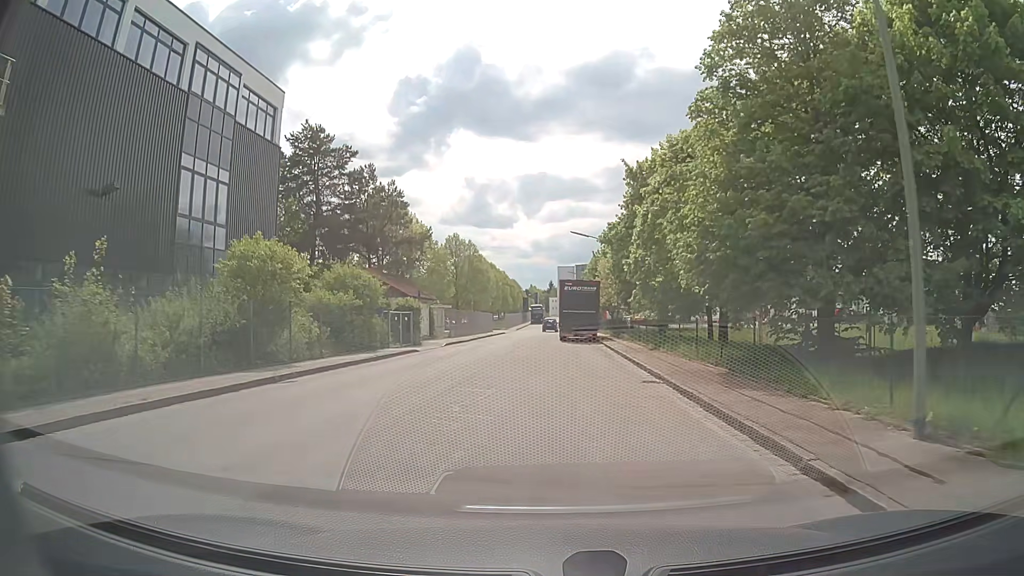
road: residential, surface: asphalt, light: Day
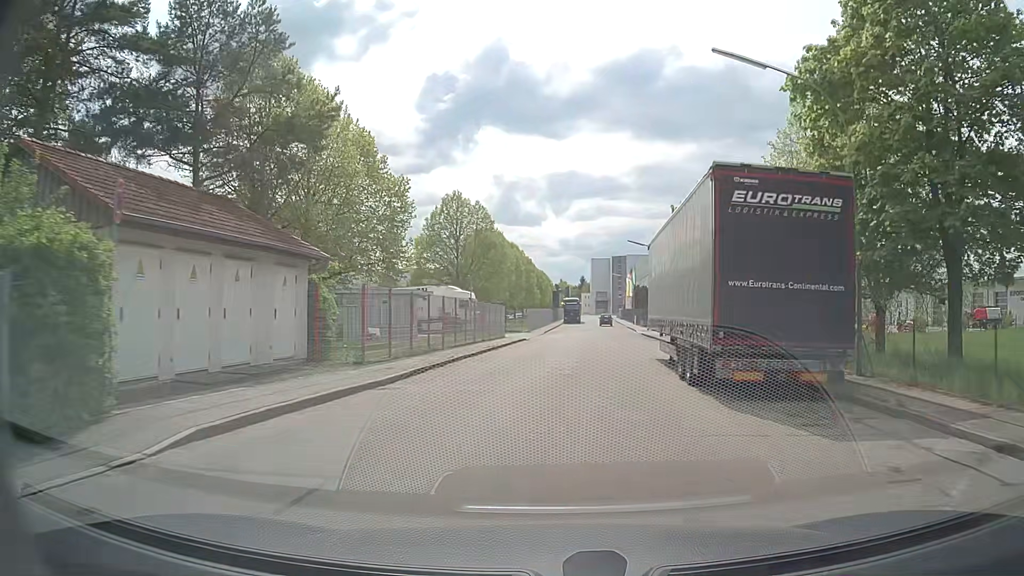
(-1.4, +32.6) m; -2°
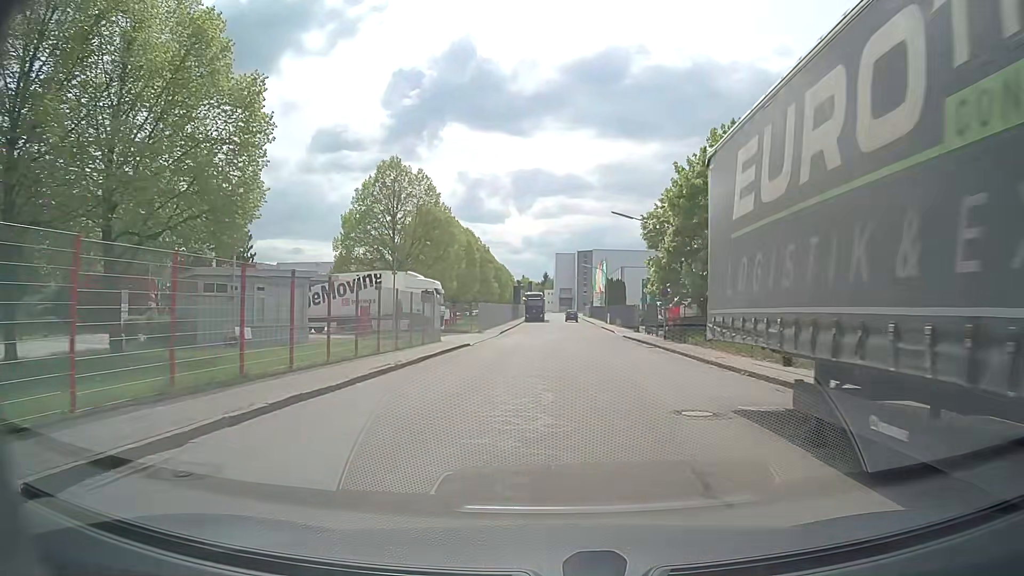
(+0.3, +13.8) m; +3°
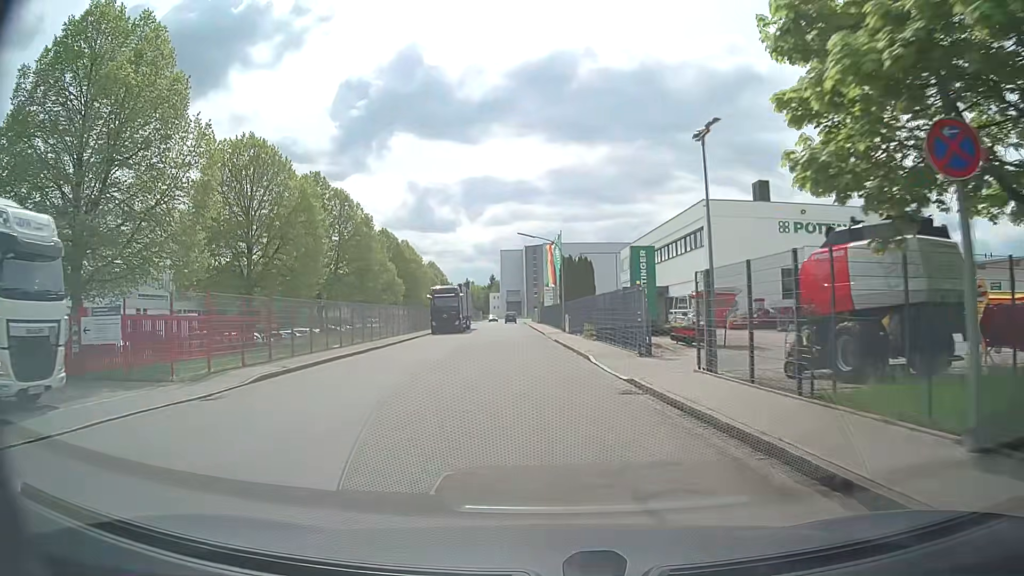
(+2.5, +34.6) m; +4°
(0, +10) (-1, +20) (-1, +30) (-2, +40) (-2, +50) (-3, +60) (-3, +70) (-4, +80) (-5, +90) (-5, +100) m
